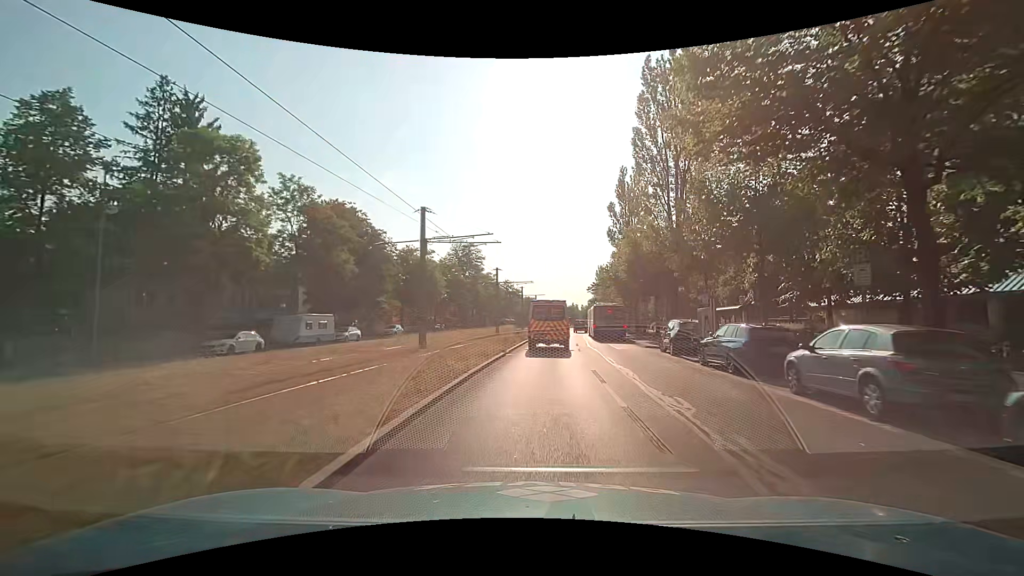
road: secondary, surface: asphalt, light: Day
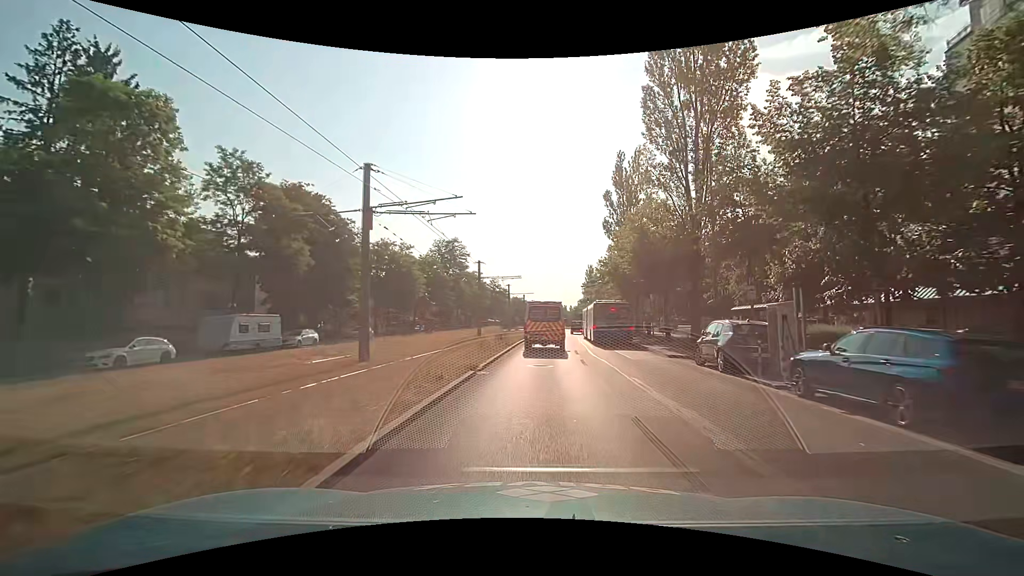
(0.0, +7.0) m; +1°
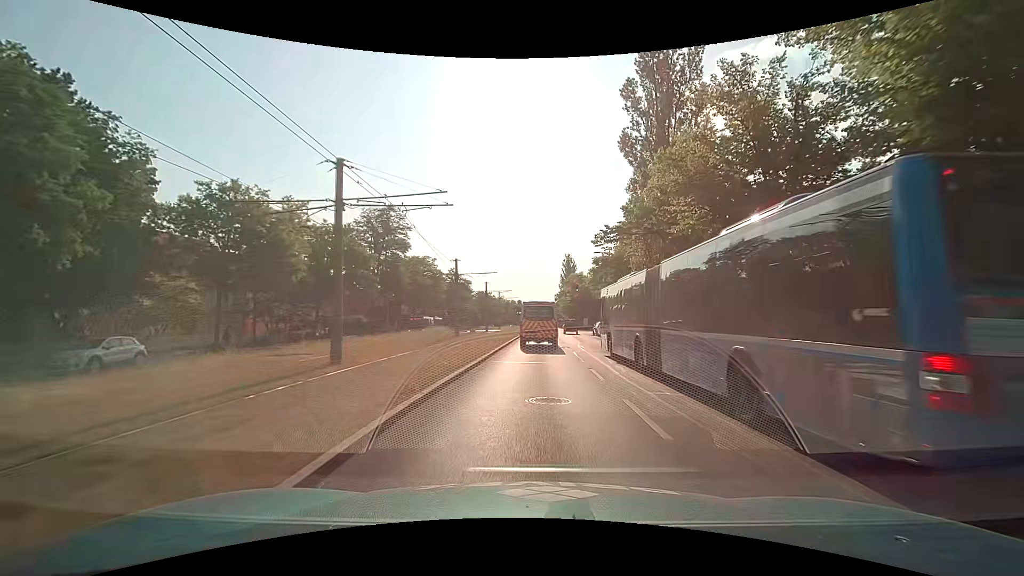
(+0.9, +28.5) m; +3°
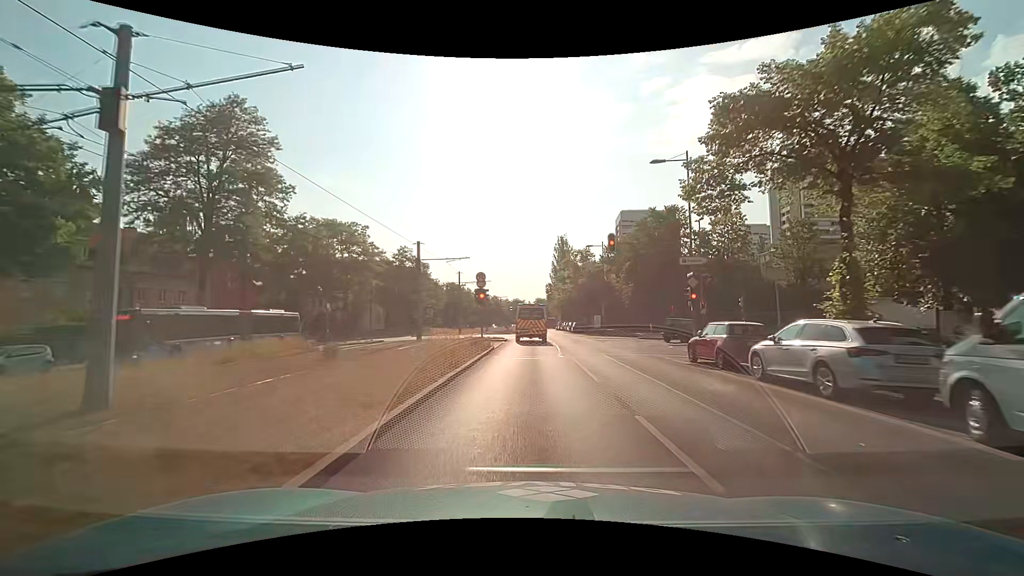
(+1.0, +35.8) m; +2°
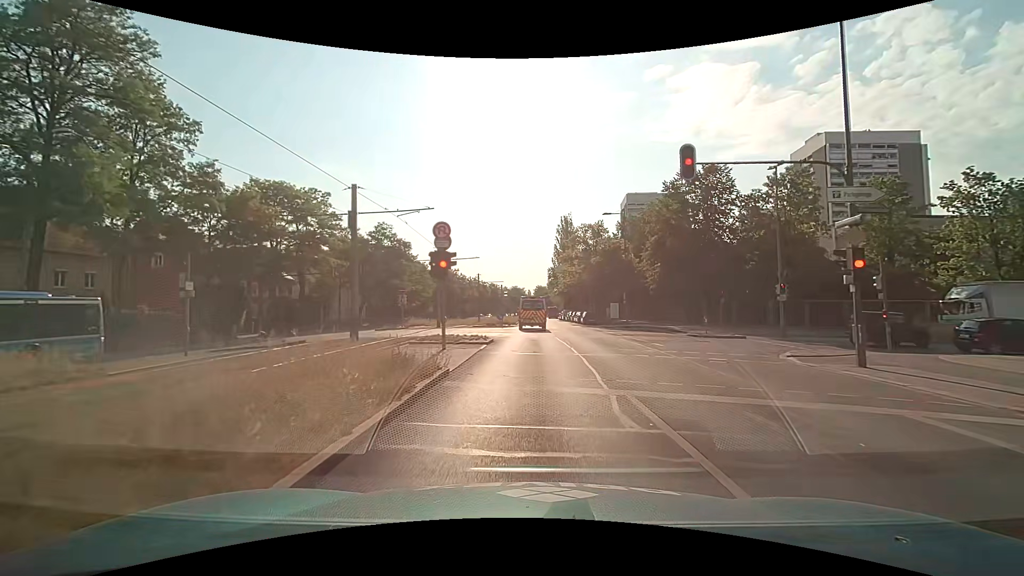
(0.0, +12.6) m; 0°
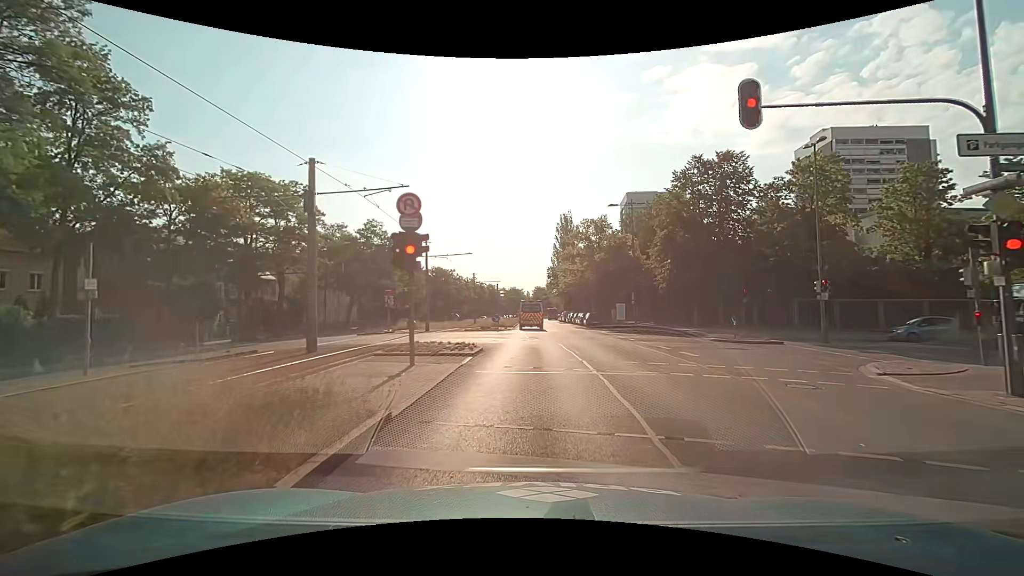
(0.0, +3.9) m; +1°
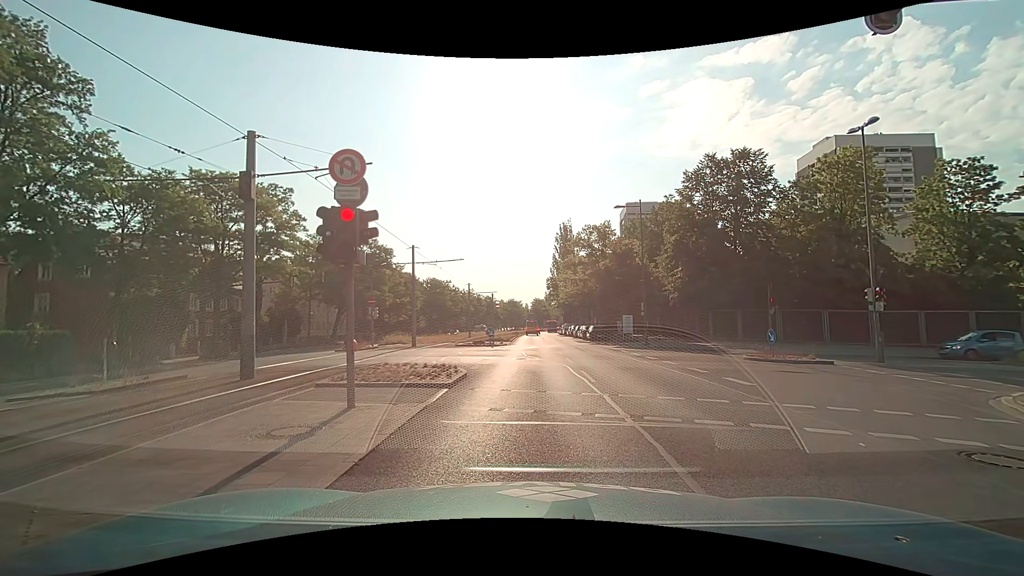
(0.0, +3.6) m; -1°
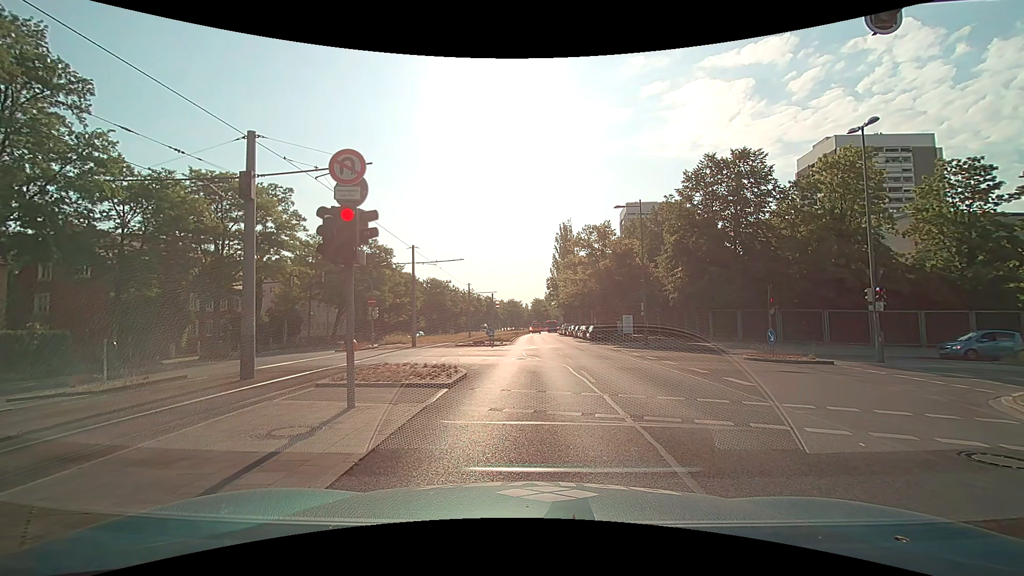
(0.0, 0.0) m; 0°
